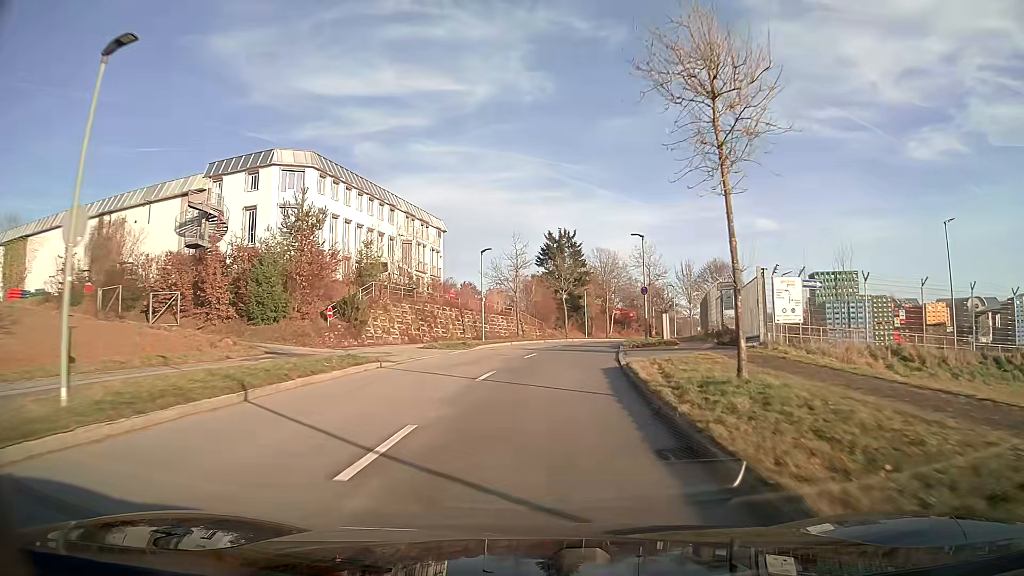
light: Day
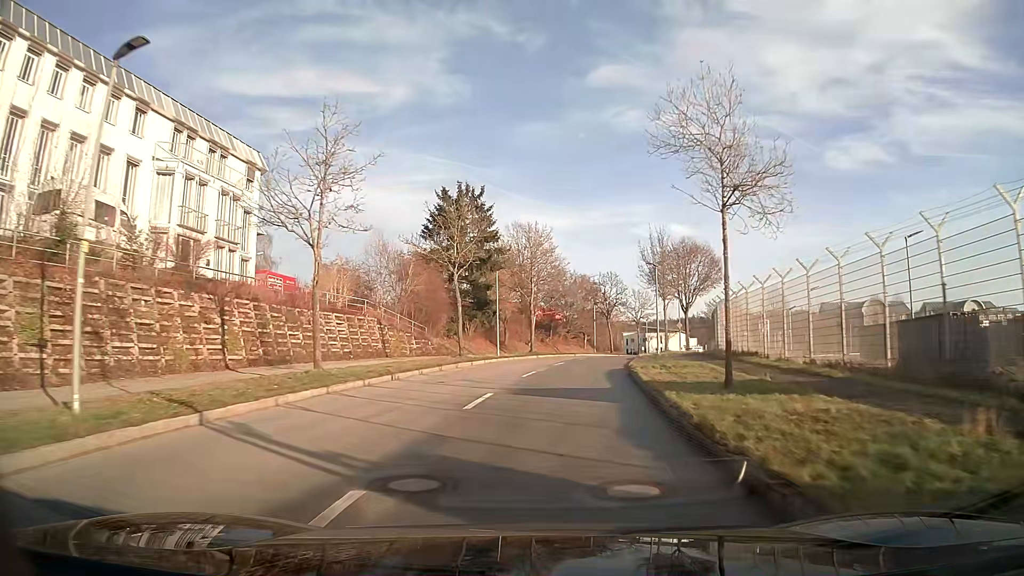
(+2.0, +30.0) m; +8°
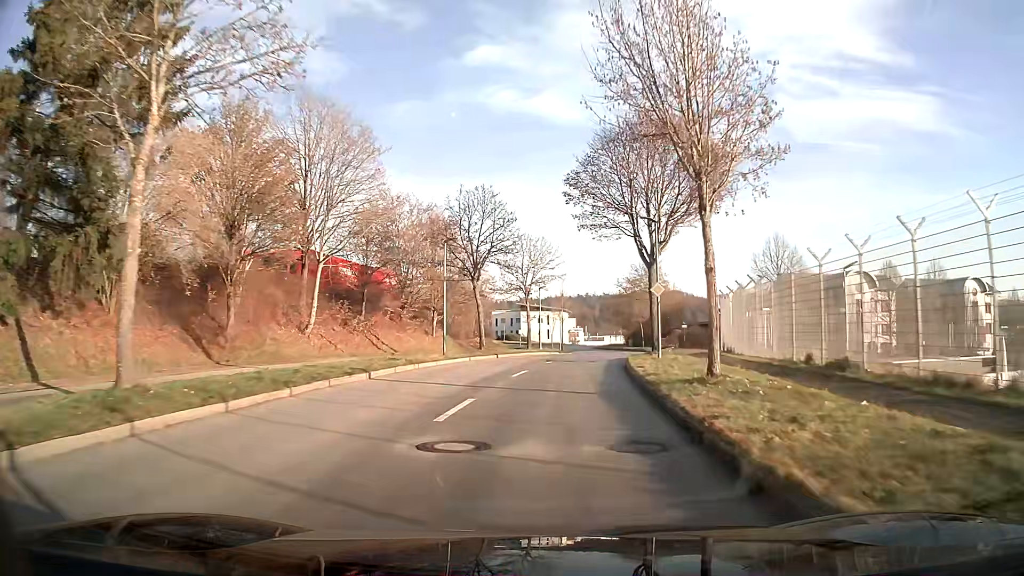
(+3.8, +37.9) m; +11°
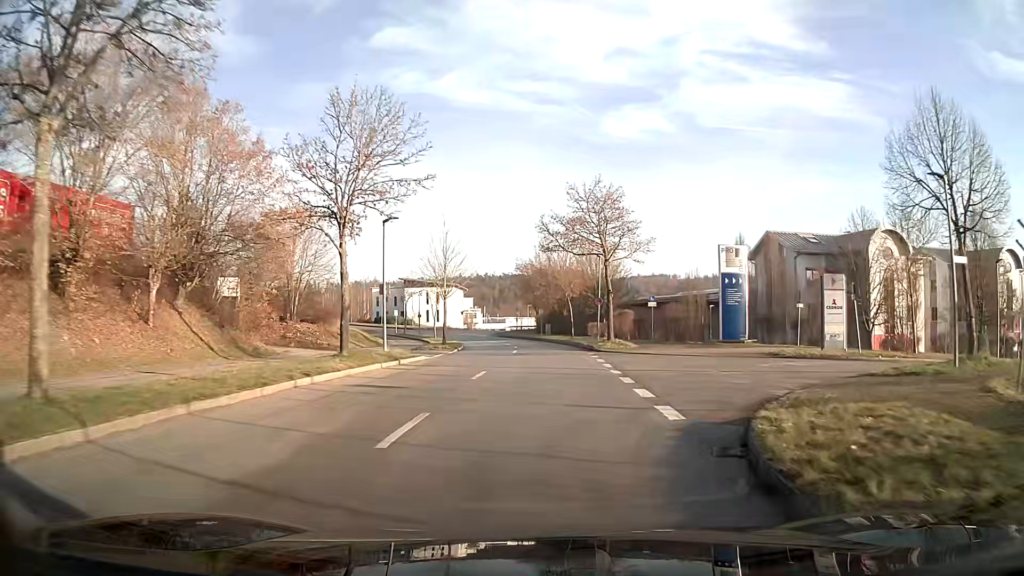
(+2.2, +29.4) m; +8°
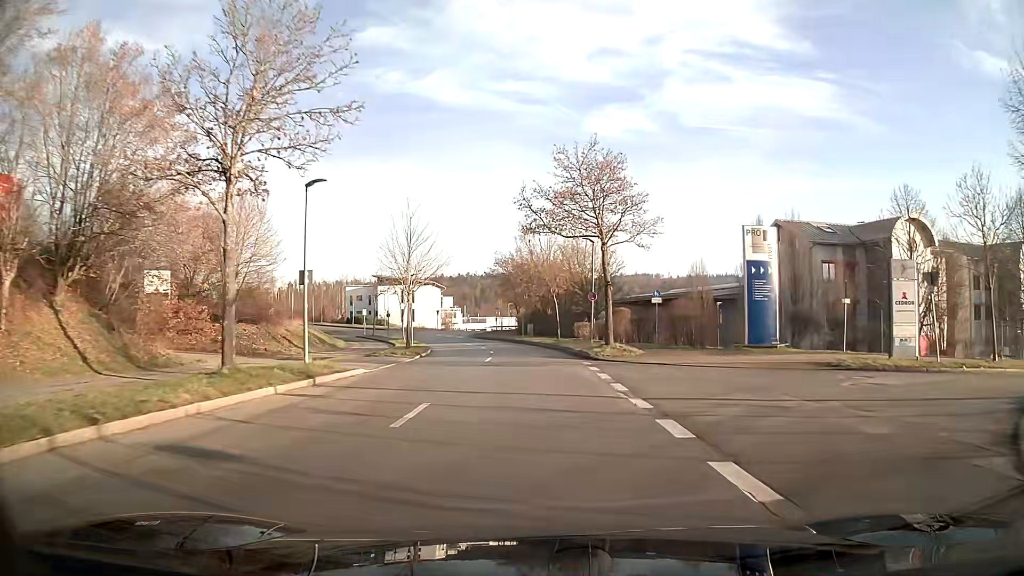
(+0.1, +7.3) m; +1°
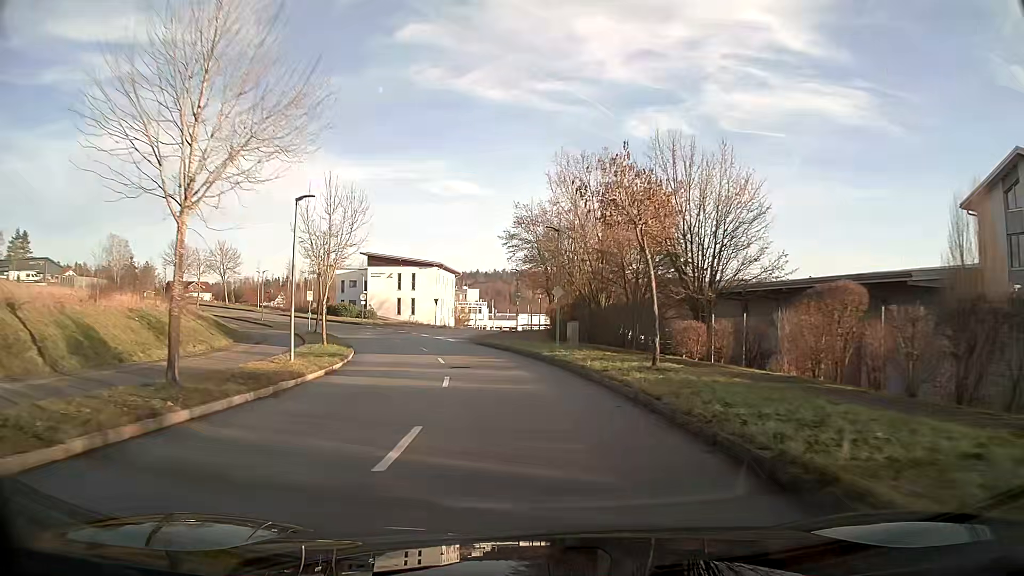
(-0.7, +29.5) m; -4°
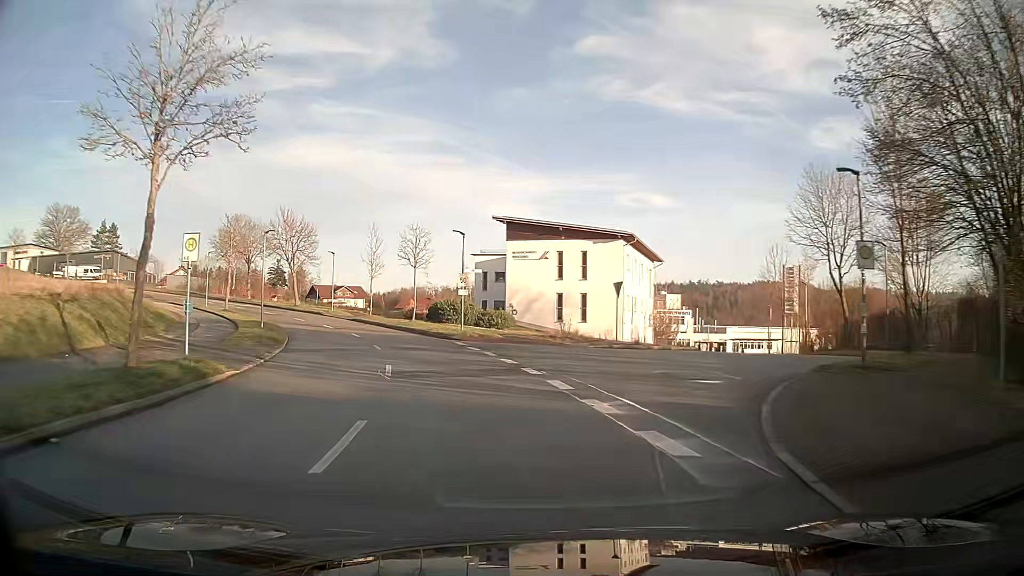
(-4.6, +36.7) m; -17°
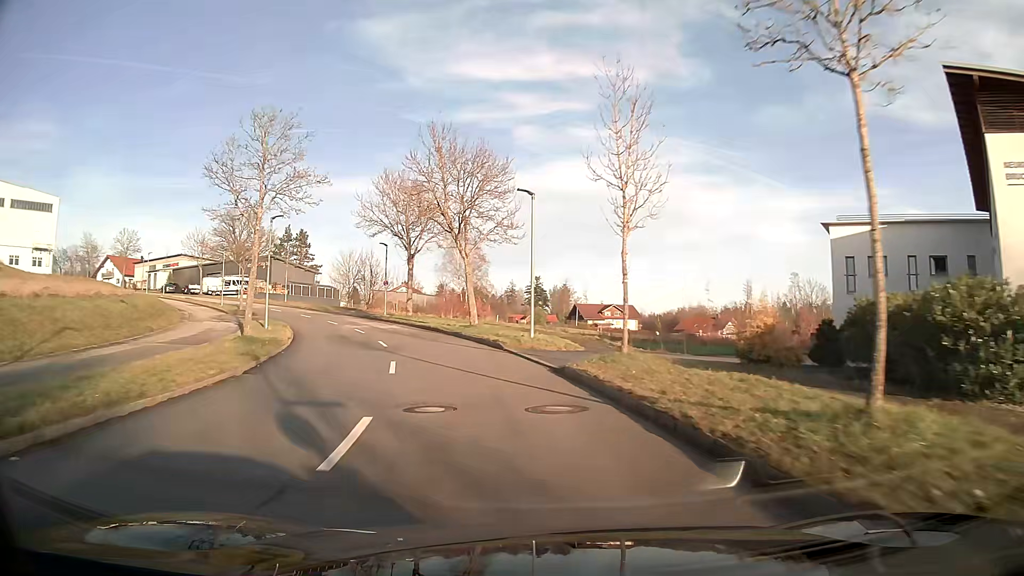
(-7.4, +35.6) m; -23°
(-1, +10) (-2, +20) (-5, +29) (-9, +39) (-14, +48) (-19, +56) (-26, +63) (-33, +70) (-41, +76) (-49, +82) m
